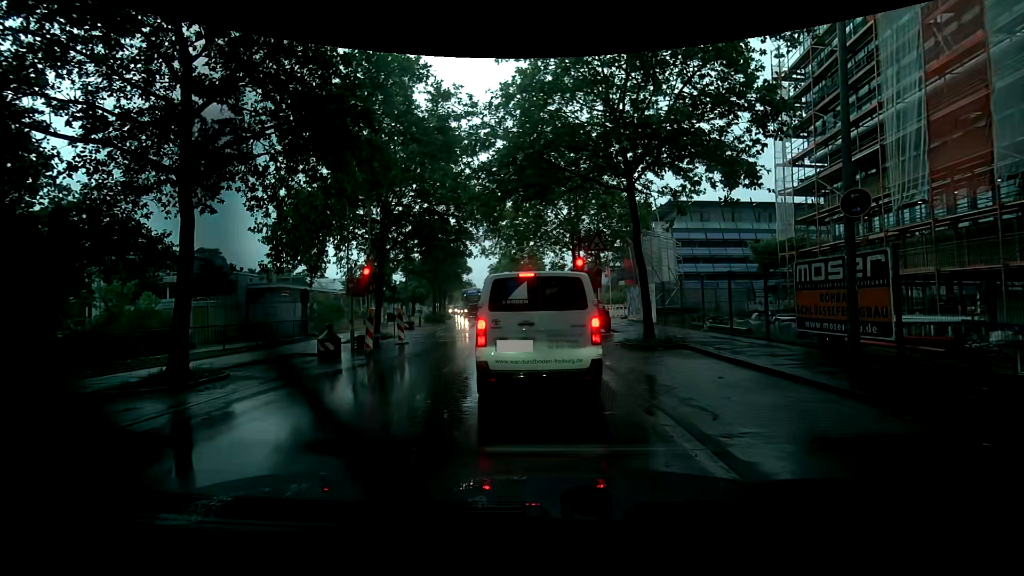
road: tertiary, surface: asphalt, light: Day
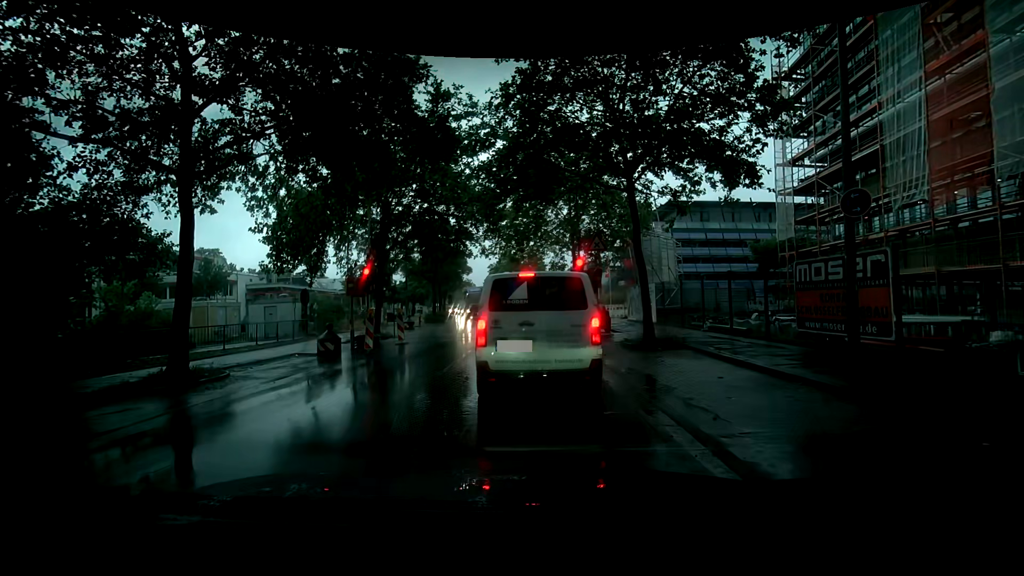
(0.0, 0.0) m; 0°
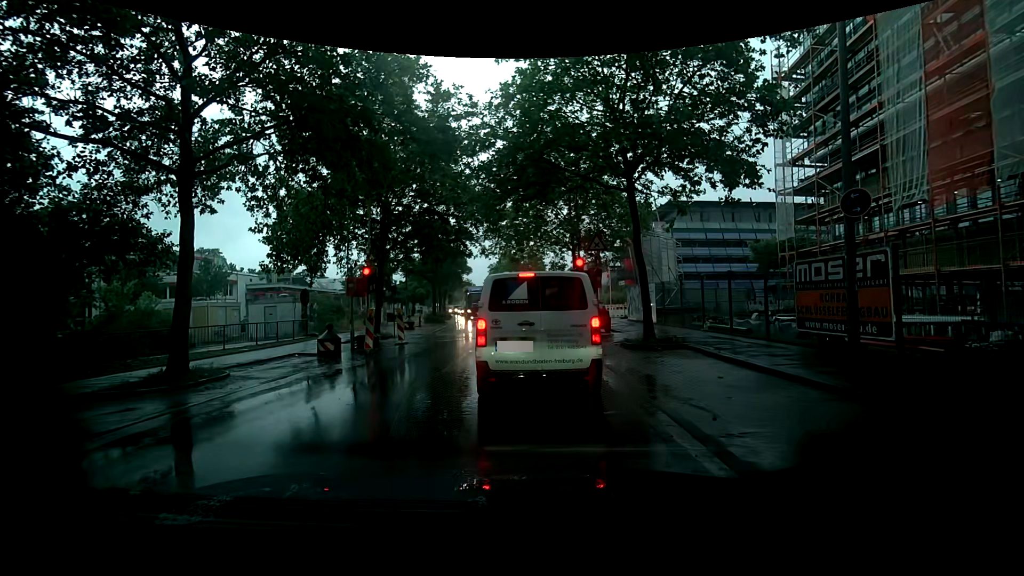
(0.0, 0.0) m; 0°
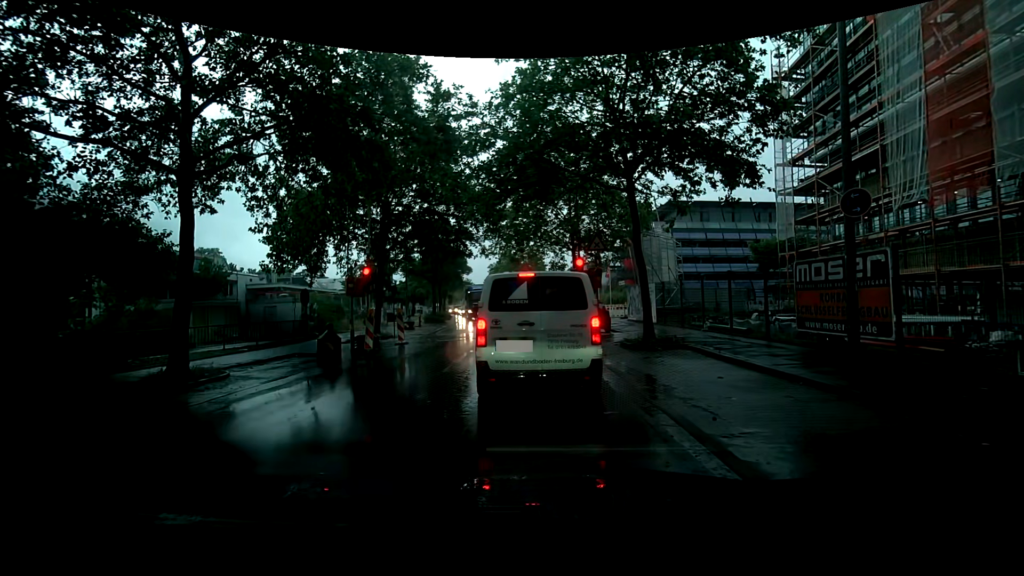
(0.0, 0.0) m; 0°
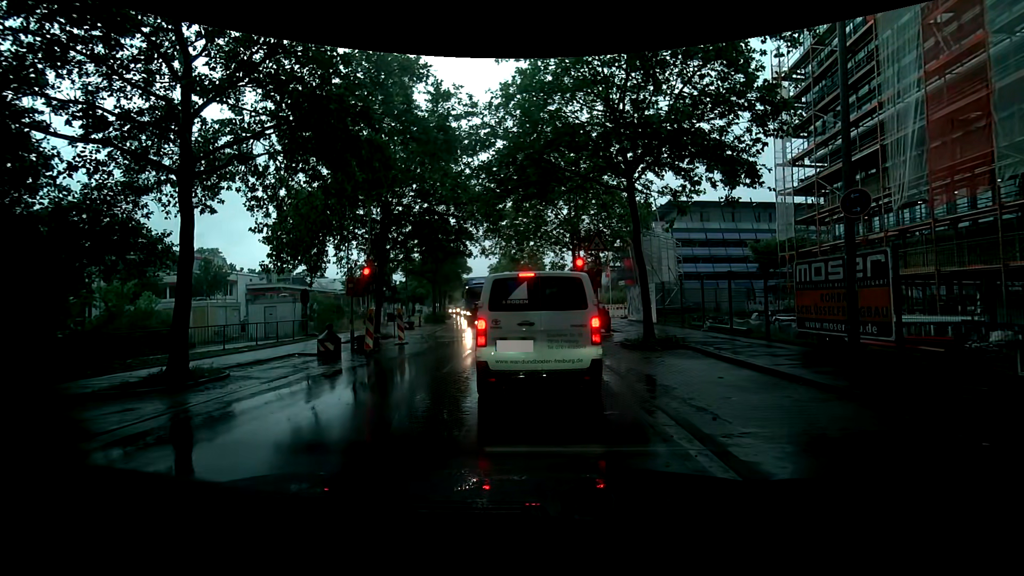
(0.0, 0.0) m; 0°
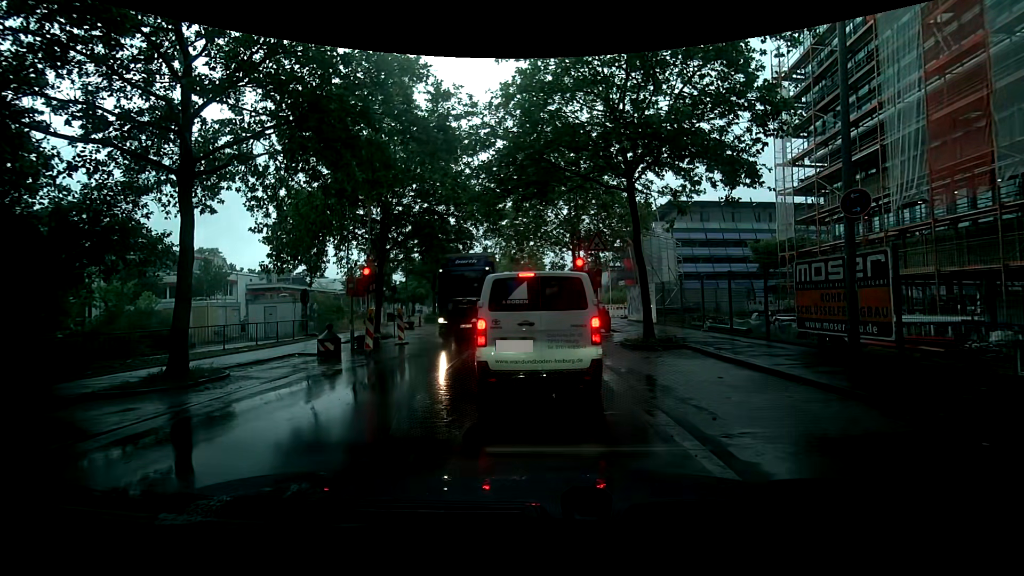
(0.0, 0.0) m; 0°
